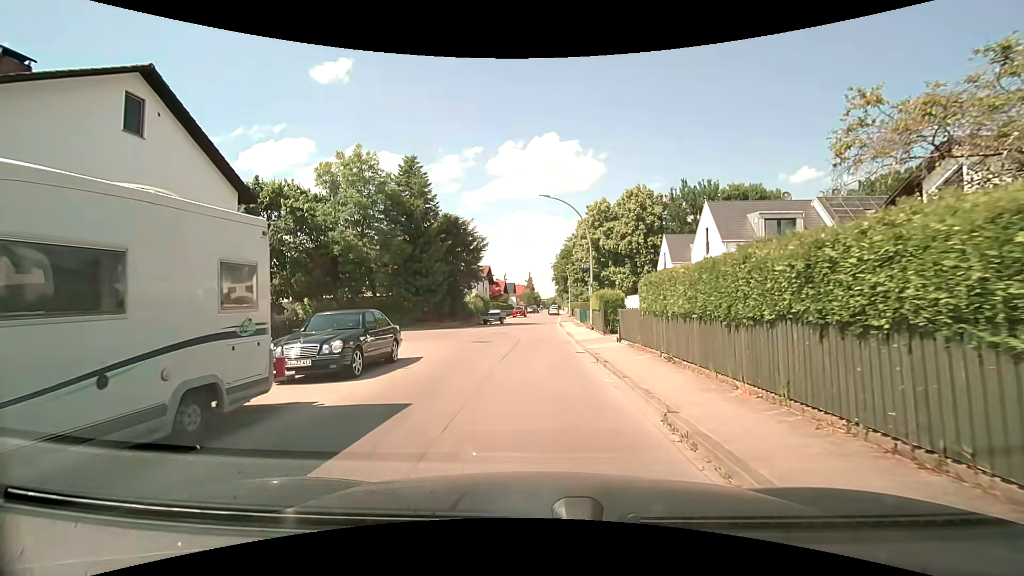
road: residential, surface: asphalt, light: Day
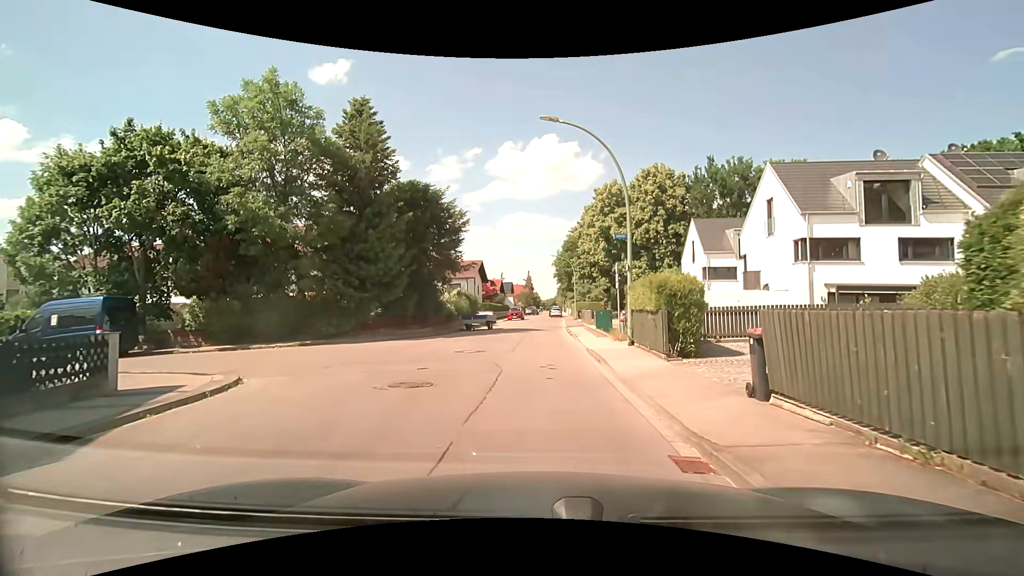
(-0.1, +11.2) m; -1°
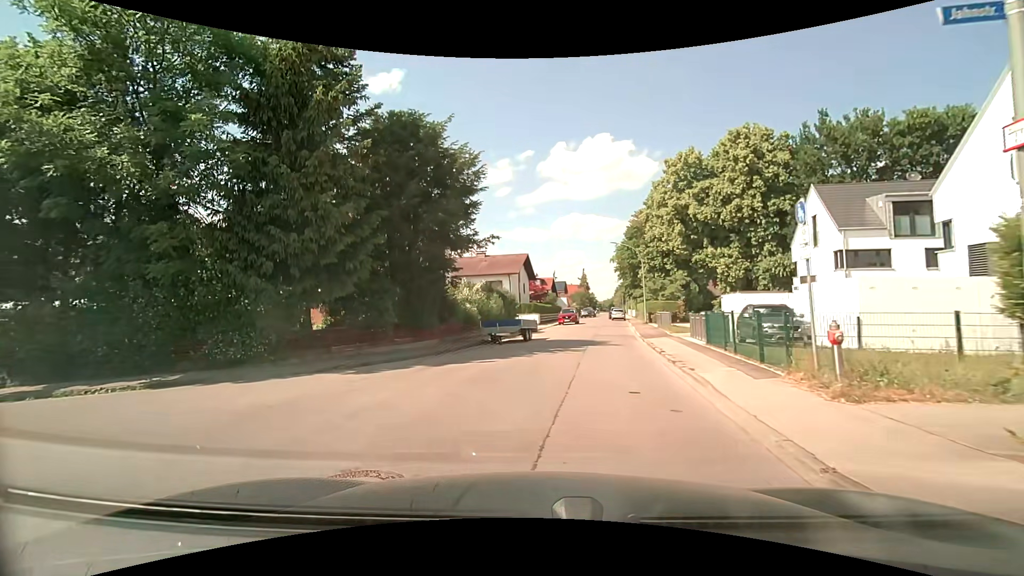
(0.0, +11.8) m; -6°
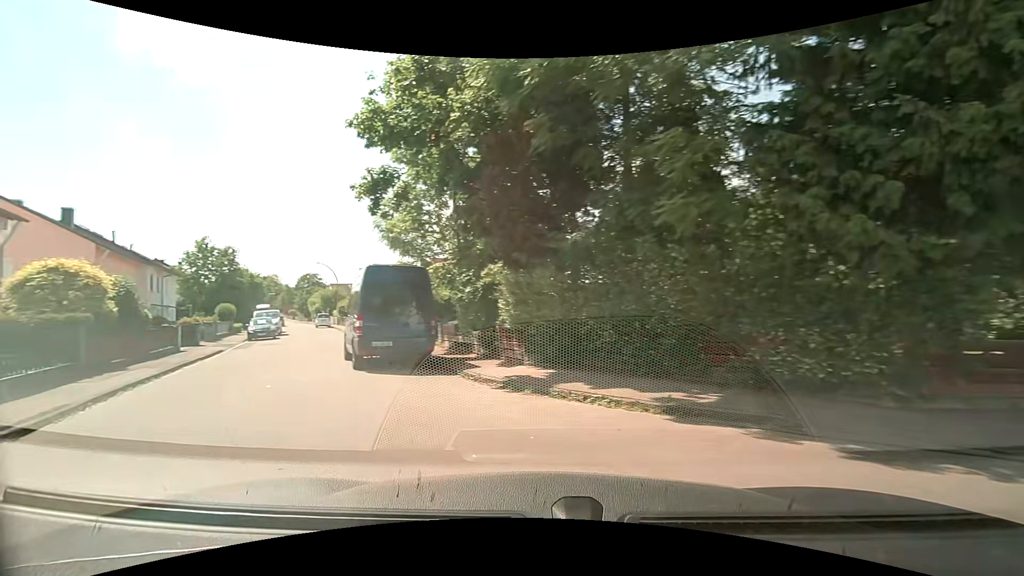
(-3.1, +7.0) m; -52°
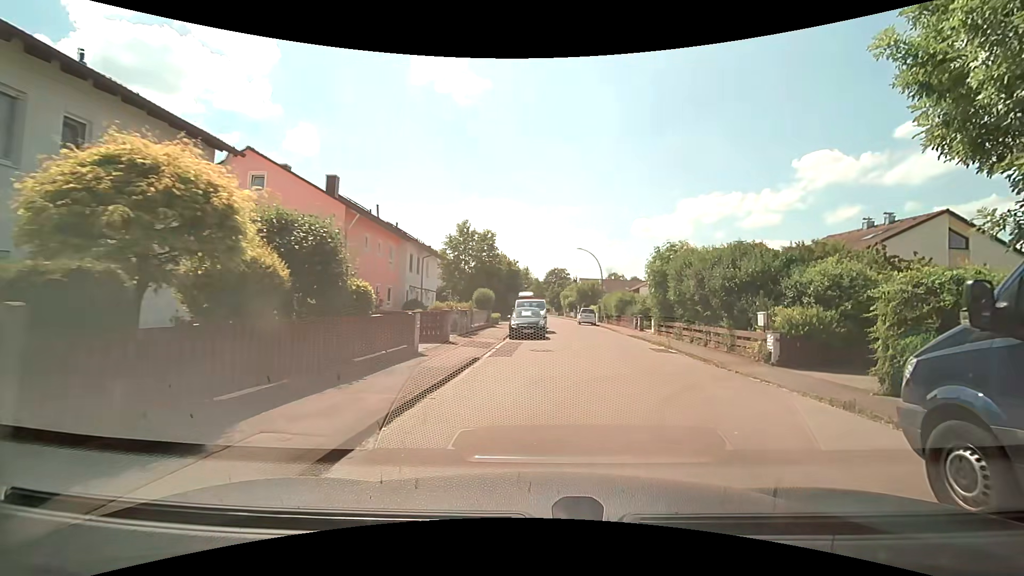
(-6.5, +11.1) m; -29°
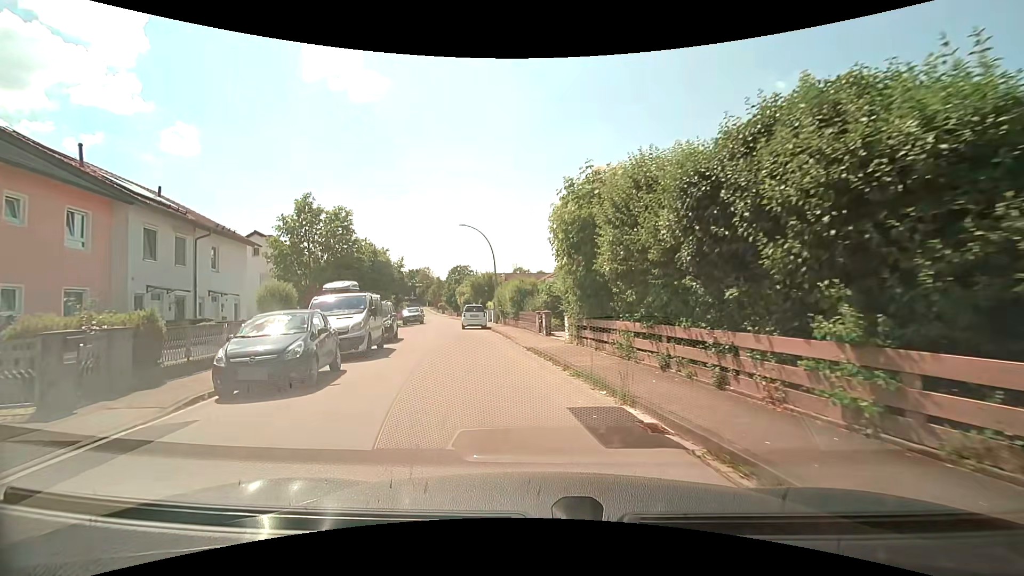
(+2.7, +13.9) m; +12°
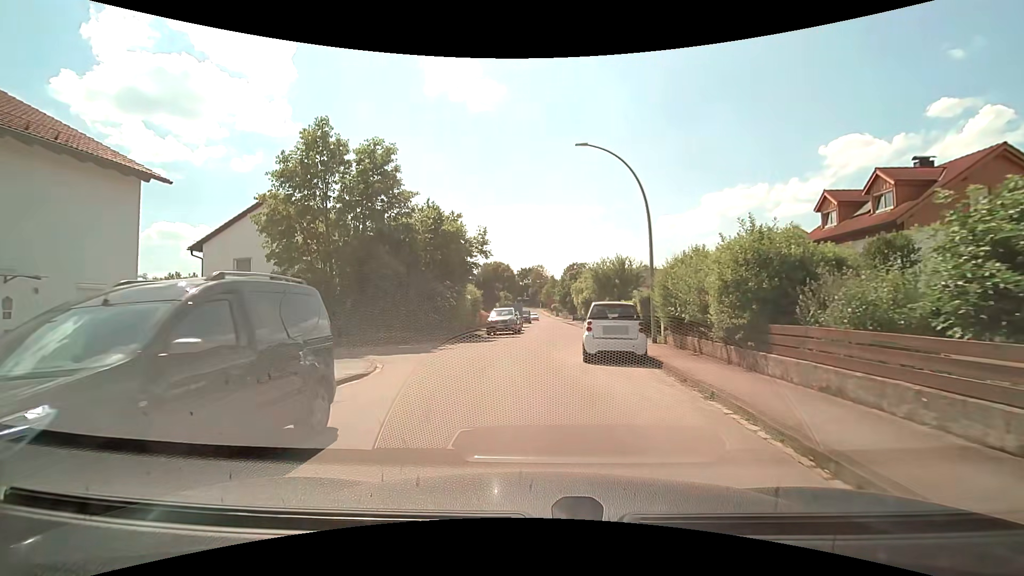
(-2.7, +18.9) m; -14°
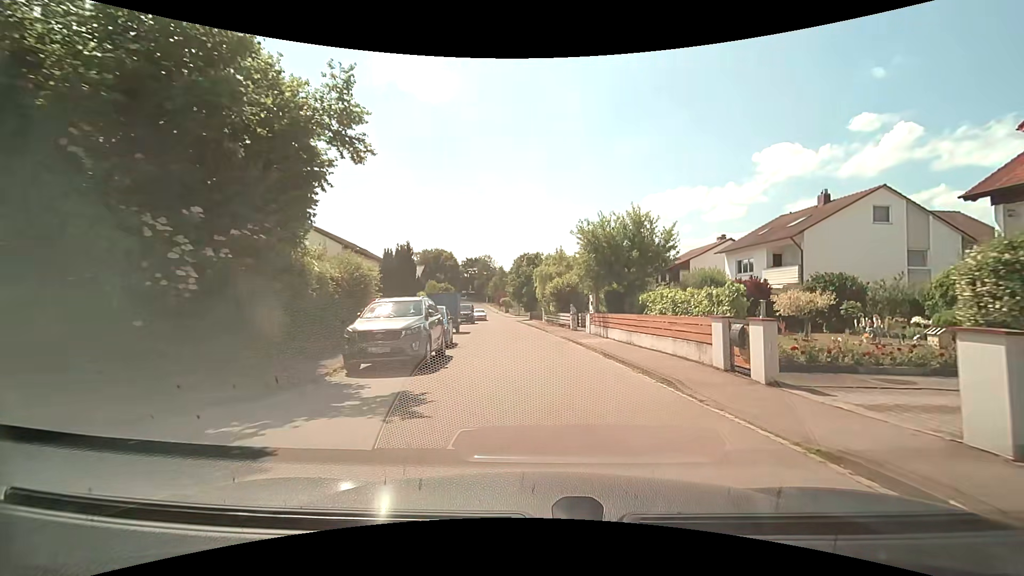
(-0.3, +19.6) m; +6°
(0, +10) (0, +20) (-1, +30) (-1, +40) (-2, +50) (-3, +60) (-4, +70) (-6, +80) (-7, +90) (-9, +99) m
